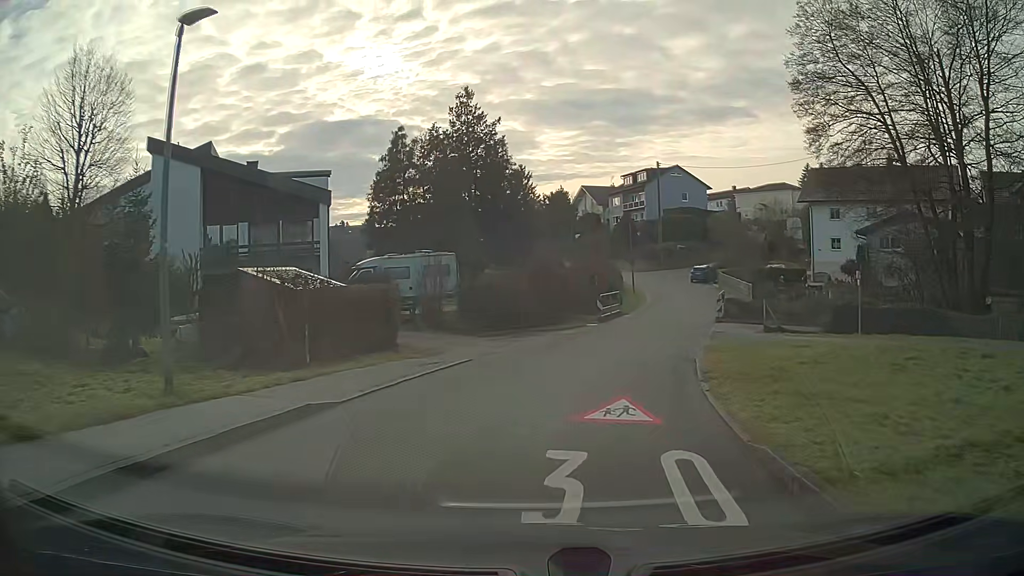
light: Day
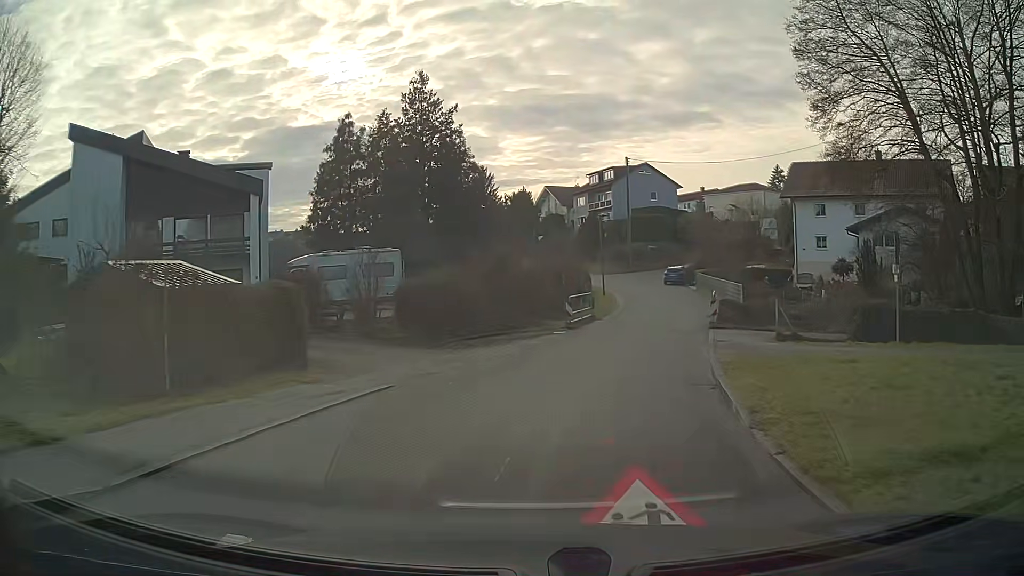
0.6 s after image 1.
(+0.1, +4.8) m; +3°
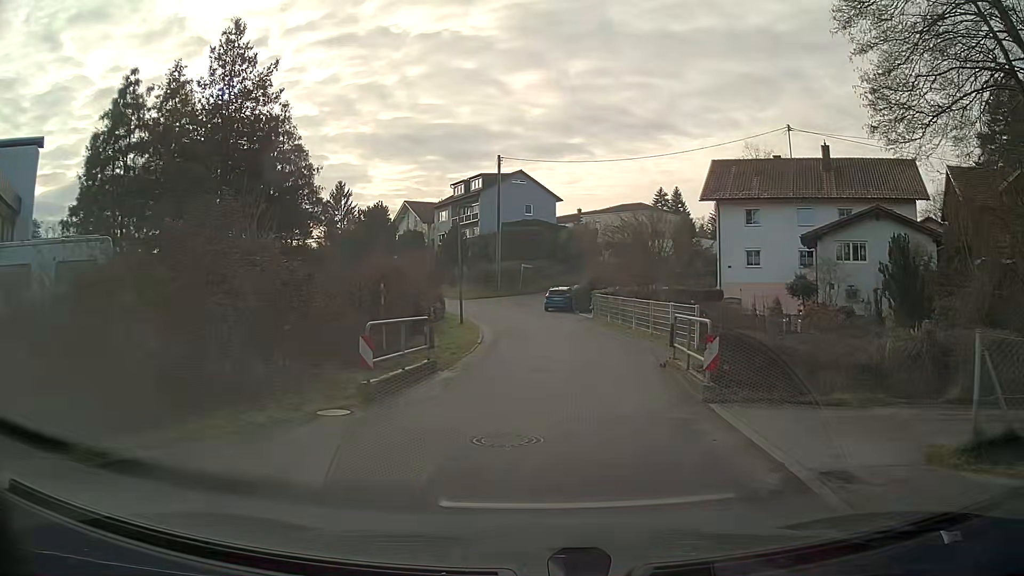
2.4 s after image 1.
(+1.3, +13.5) m; +10°
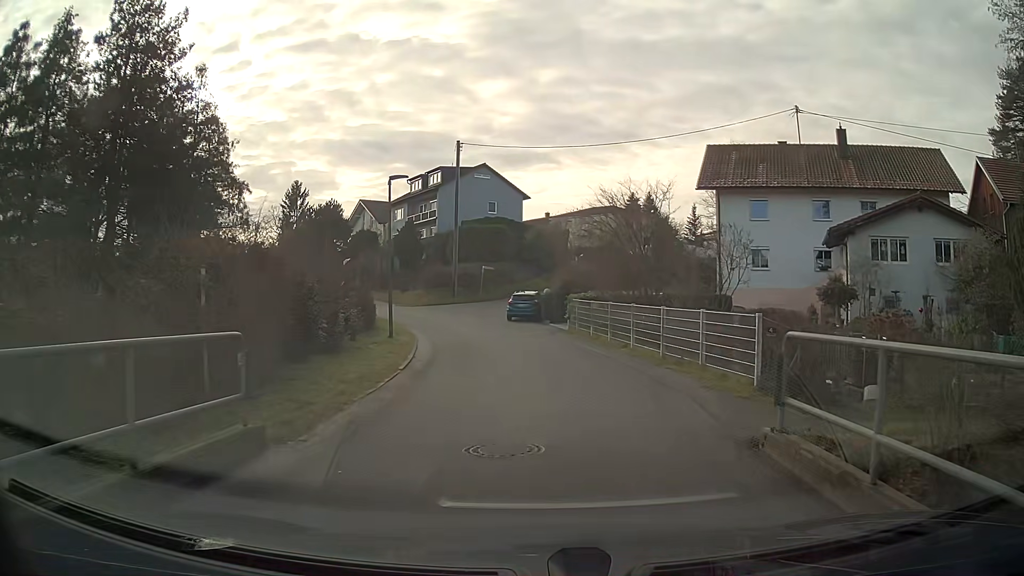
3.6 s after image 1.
(+0.2, +7.7) m; +1°
